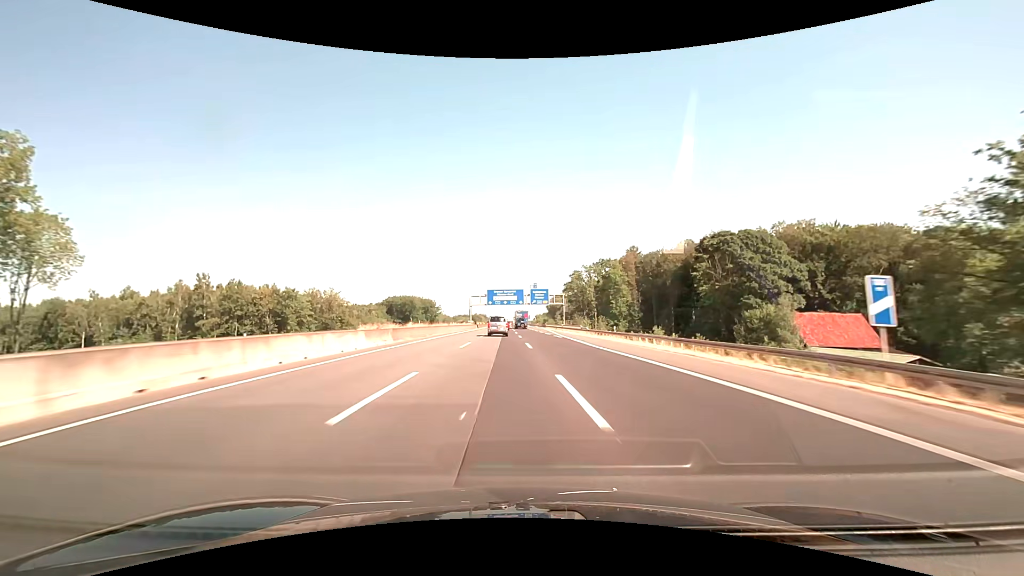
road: motorway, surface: asphalt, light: Day
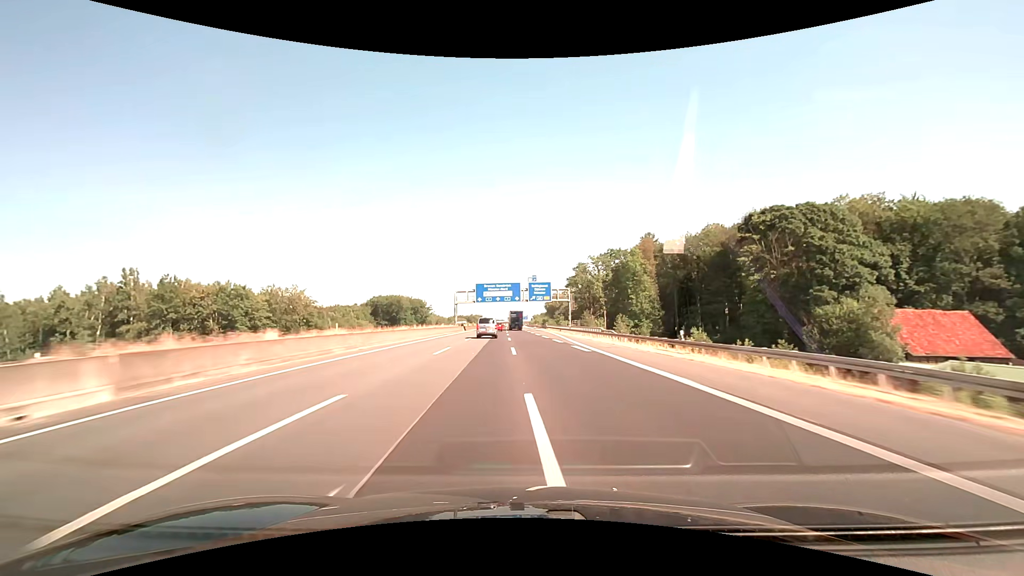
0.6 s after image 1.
(+0.1, +21.4) m; 0°
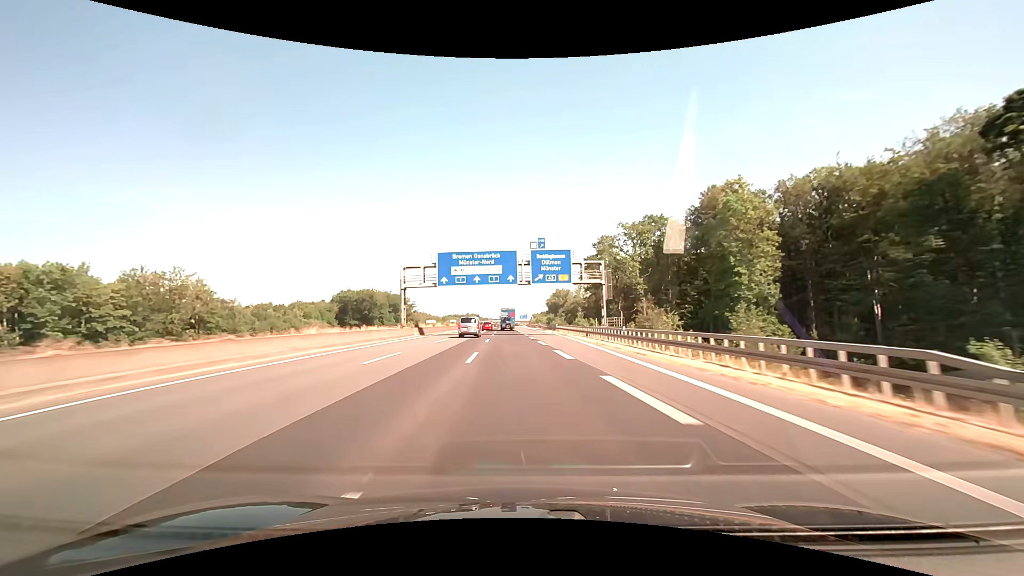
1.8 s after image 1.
(0.0, +42.0) m; 0°
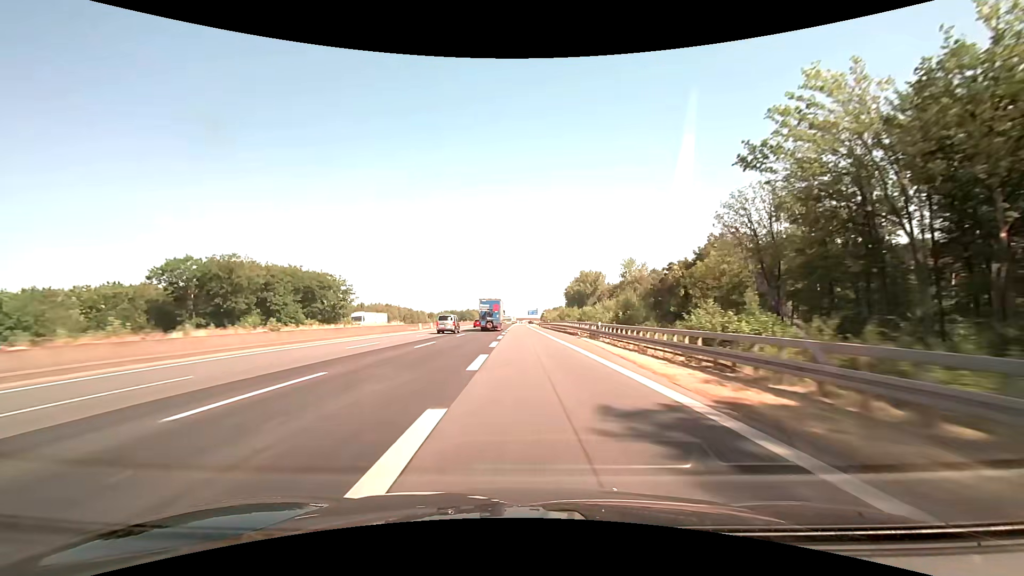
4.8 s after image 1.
(-0.1, +101.0) m; -1°
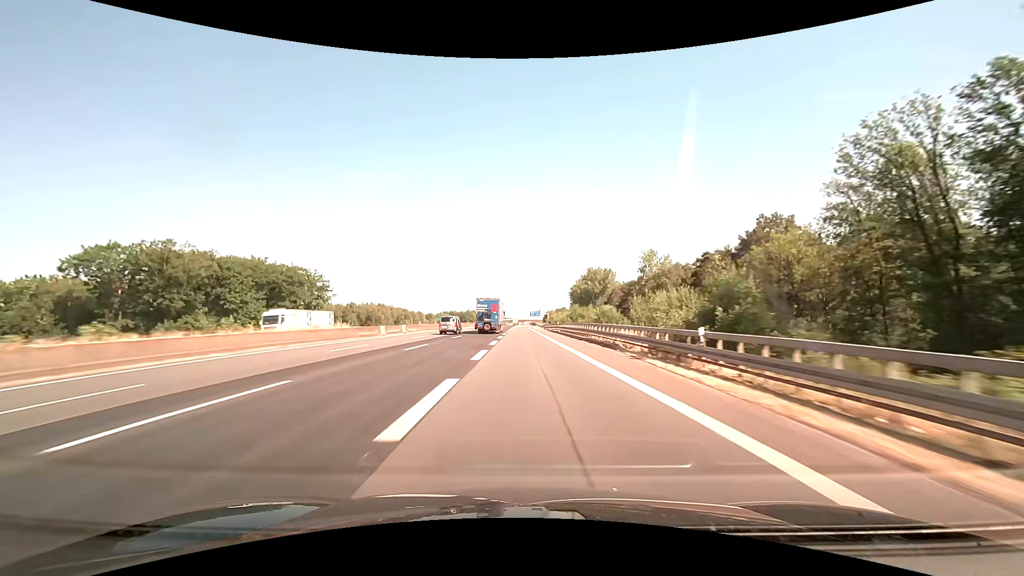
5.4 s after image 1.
(-0.1, +19.3) m; 0°
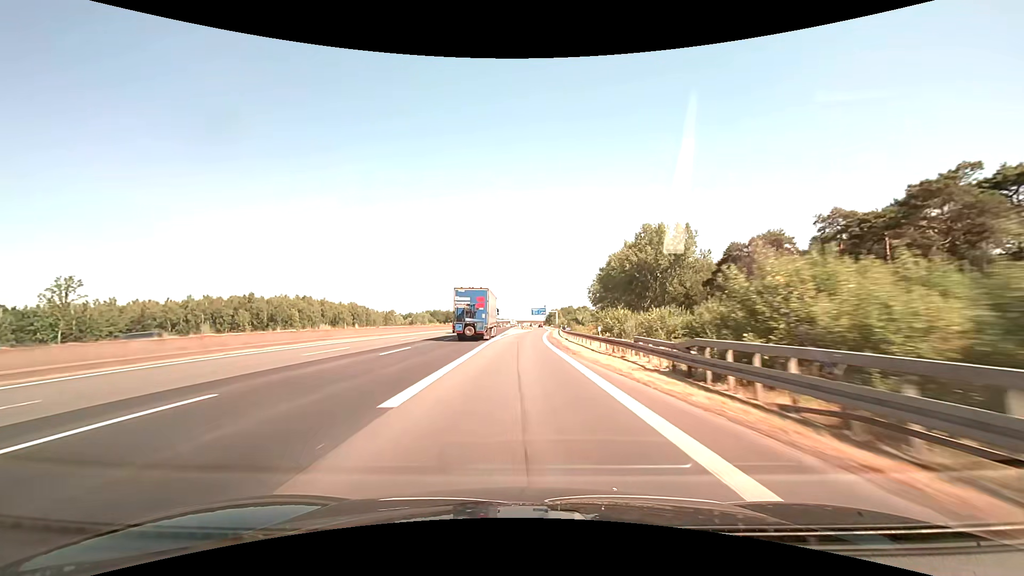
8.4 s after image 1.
(-0.4, +92.0) m; 0°
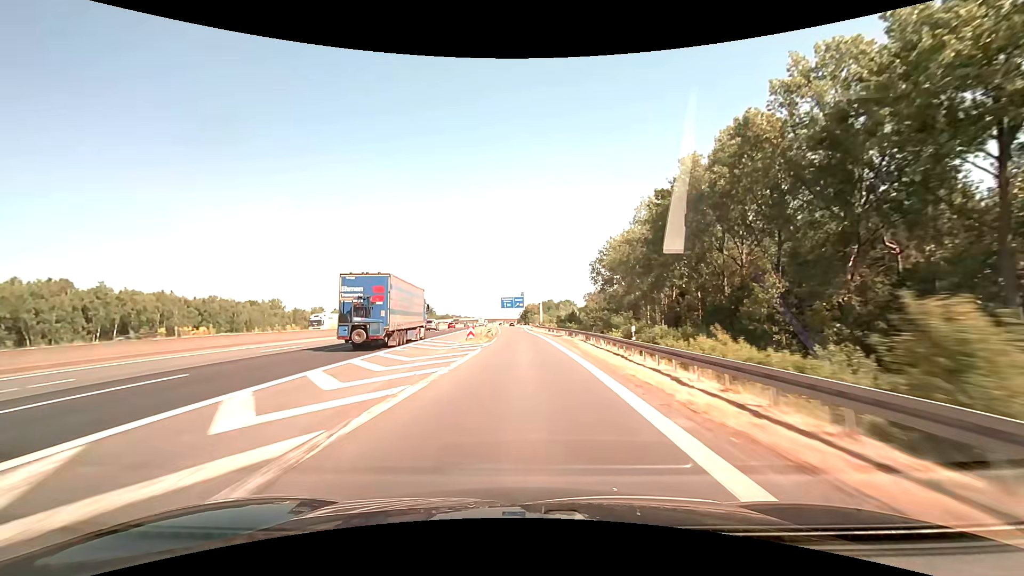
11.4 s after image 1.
(+2.4, +84.6) m; +3°
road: motorway_link
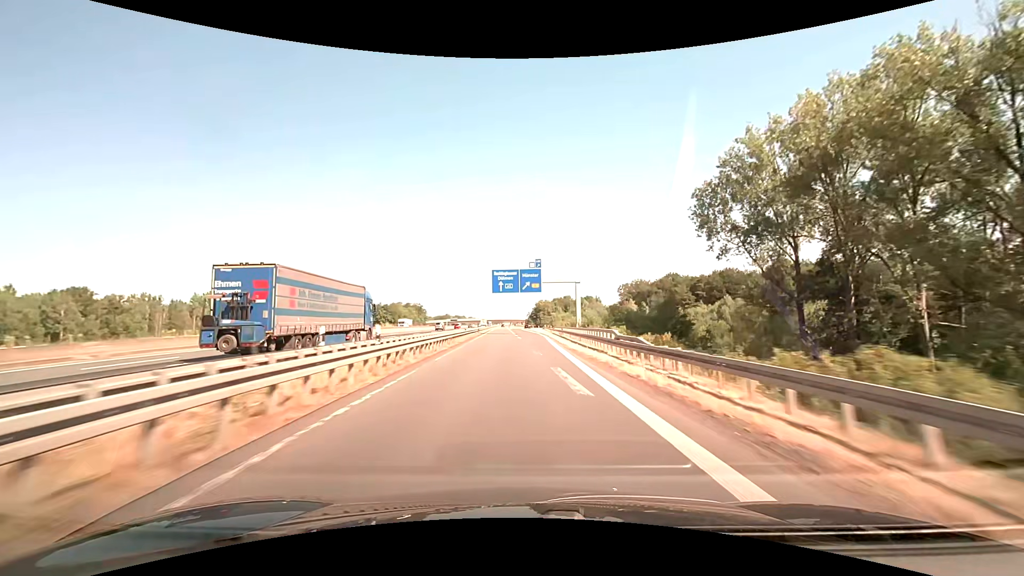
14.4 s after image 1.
(-1.2, +79.0) m; -1°
(0, +10) (0, +20) (0, +30) (0, +40) (0, +50) (0, +60) (0, +70) (0, +80) (-1, +90) (-1, +100) m
